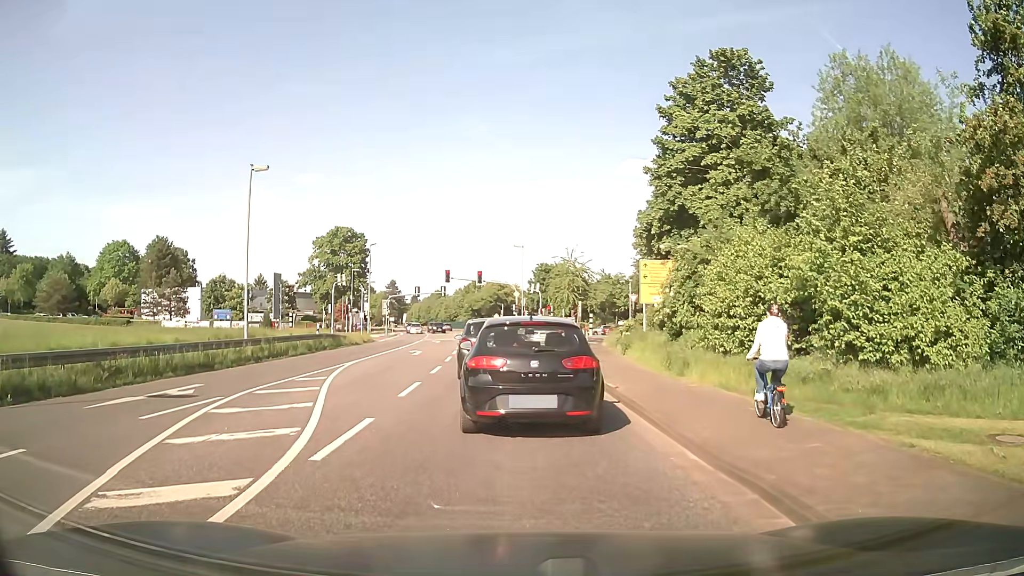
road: secondary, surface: asphalt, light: Day
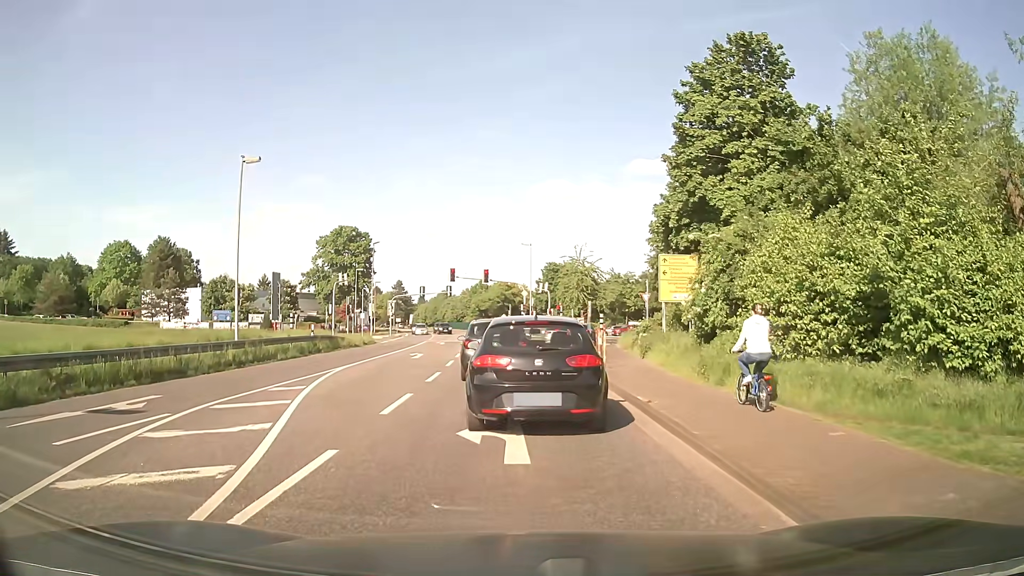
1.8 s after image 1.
(0.0, +2.5) m; +1°
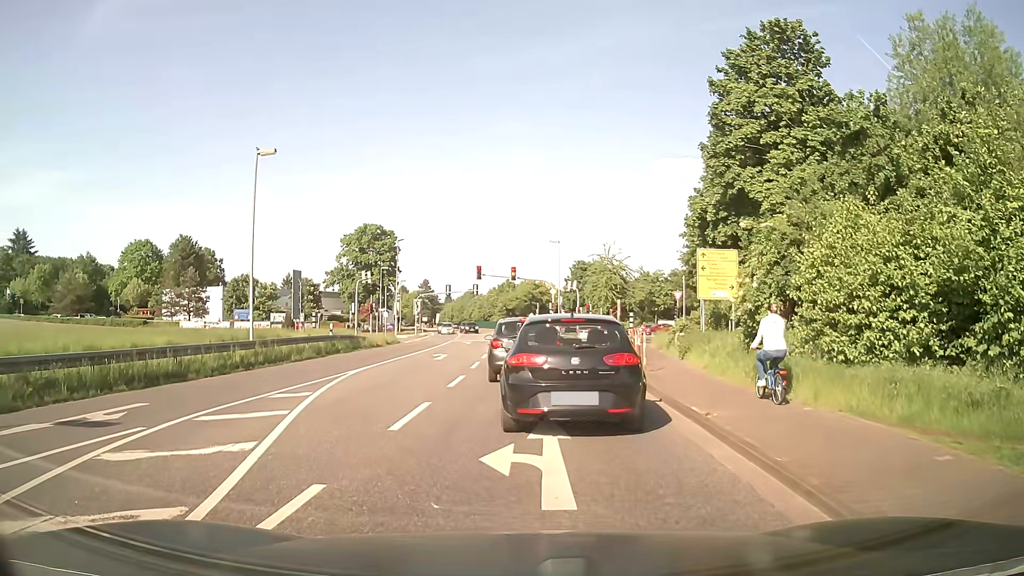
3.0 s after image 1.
(-0.1, +1.7) m; -5°
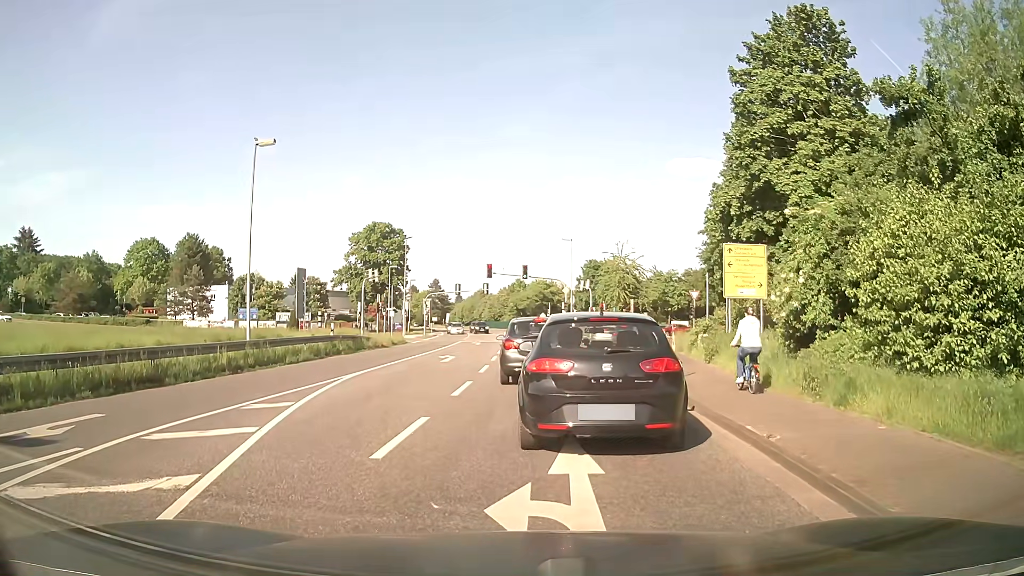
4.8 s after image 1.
(0.0, +1.8) m; 0°
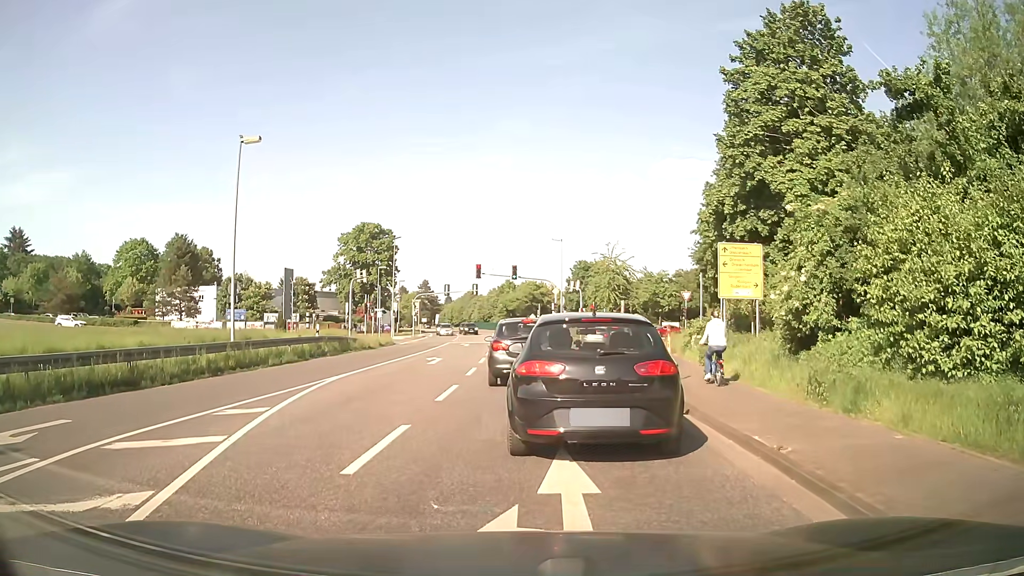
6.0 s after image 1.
(0.0, +0.7) m; 0°
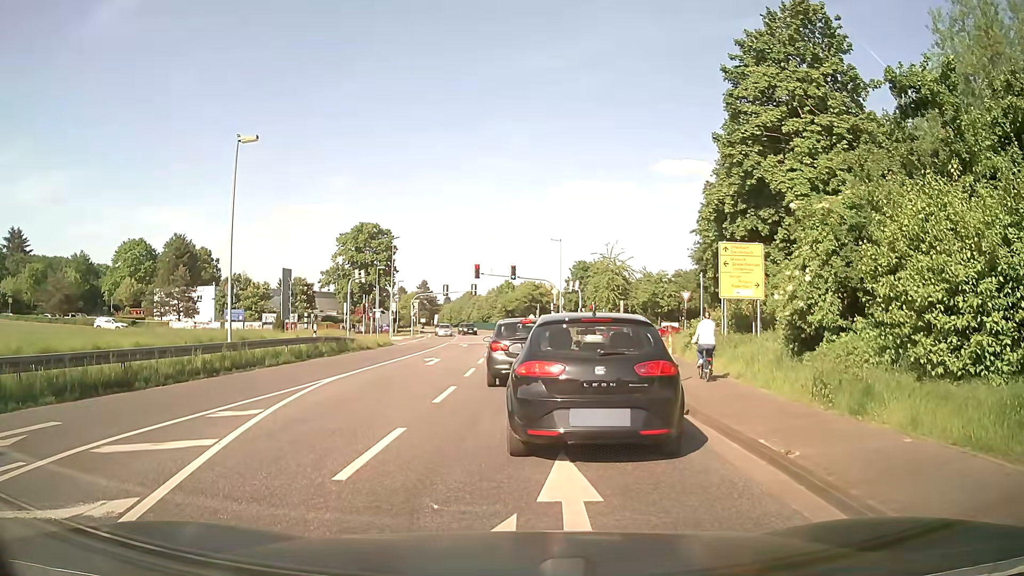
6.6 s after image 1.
(0.0, +0.2) m; 0°
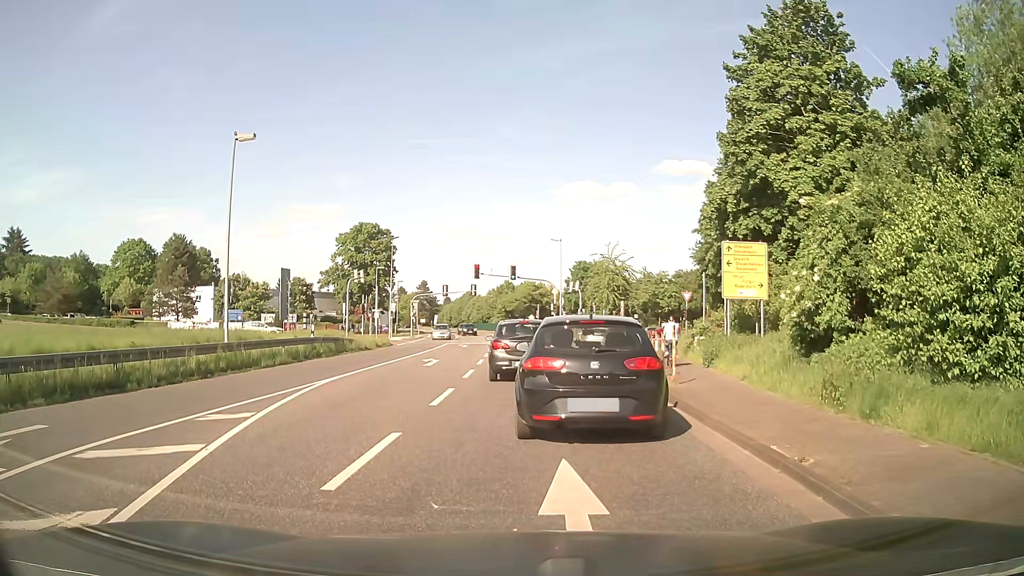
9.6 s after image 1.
(0.0, +0.4) m; 0°
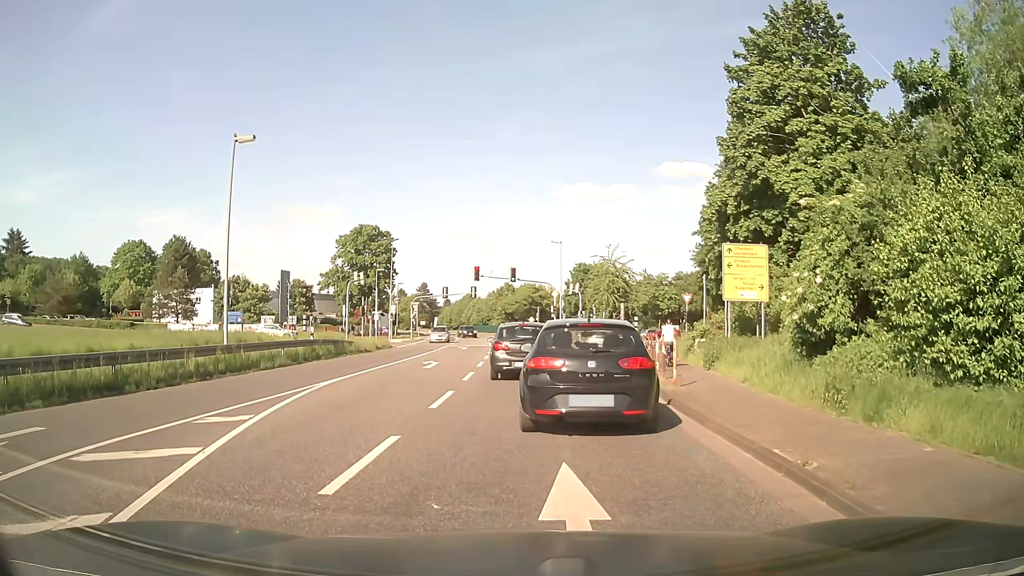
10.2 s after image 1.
(0.0, +0.1) m; 0°
(0, +10) (0, +20) (+1, +30) (+1, +40) (+1, +50) (+1, +60) (0, +70) (0, +80) (-1, +90) (-2, +100) m
